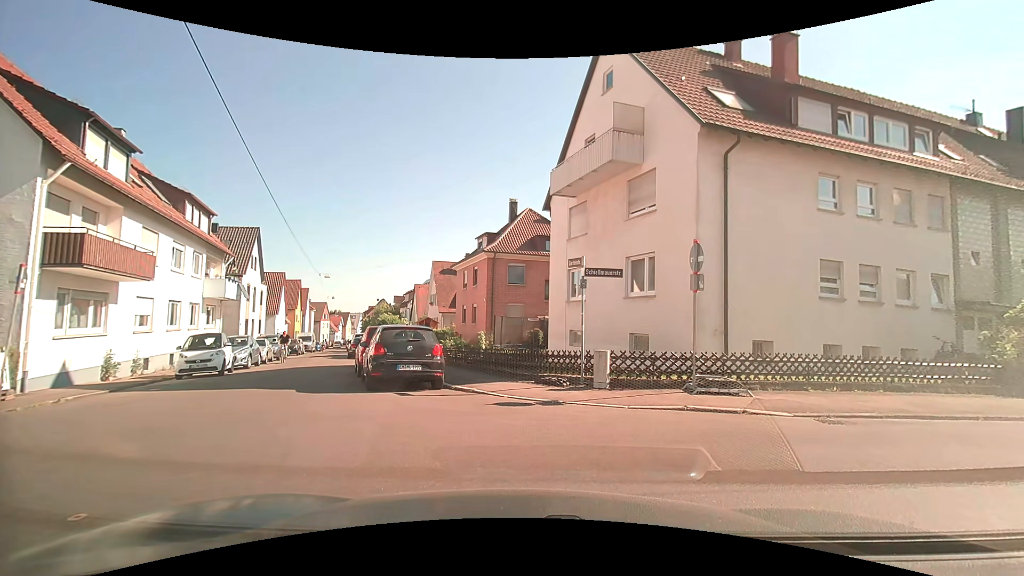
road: residential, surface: asphalt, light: Day
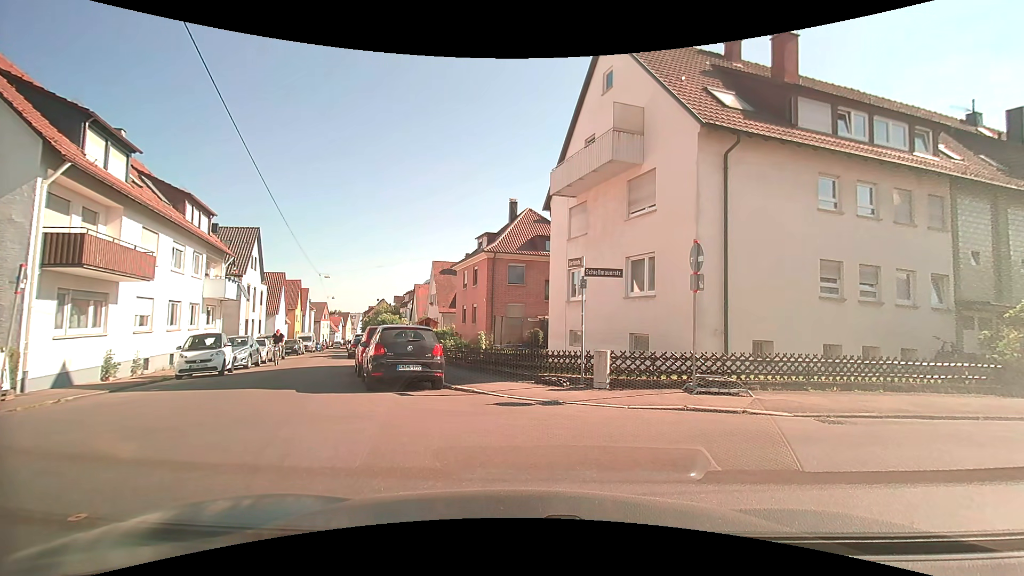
(0.0, 0.0) m; 0°
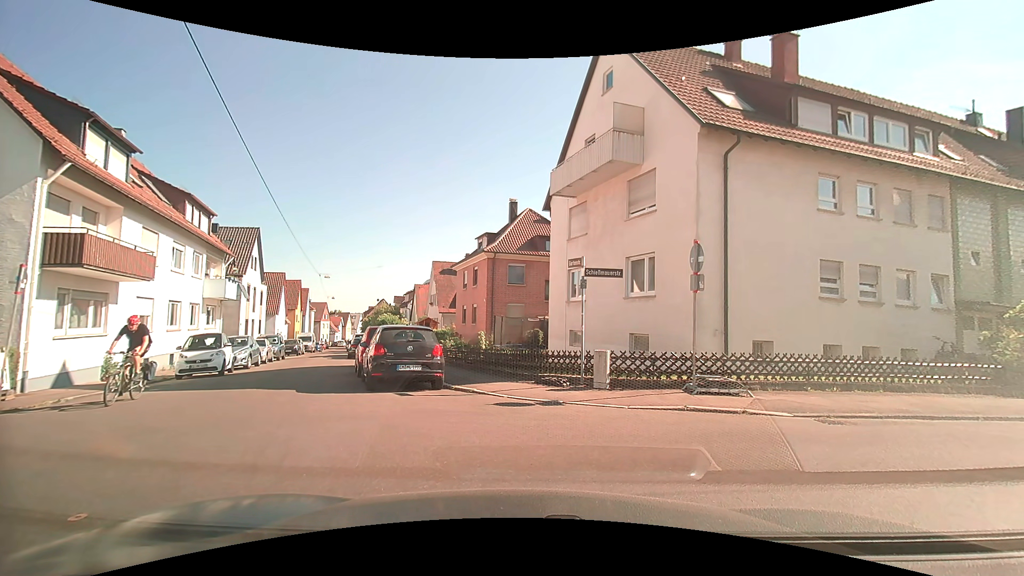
(0.0, 0.0) m; 0°
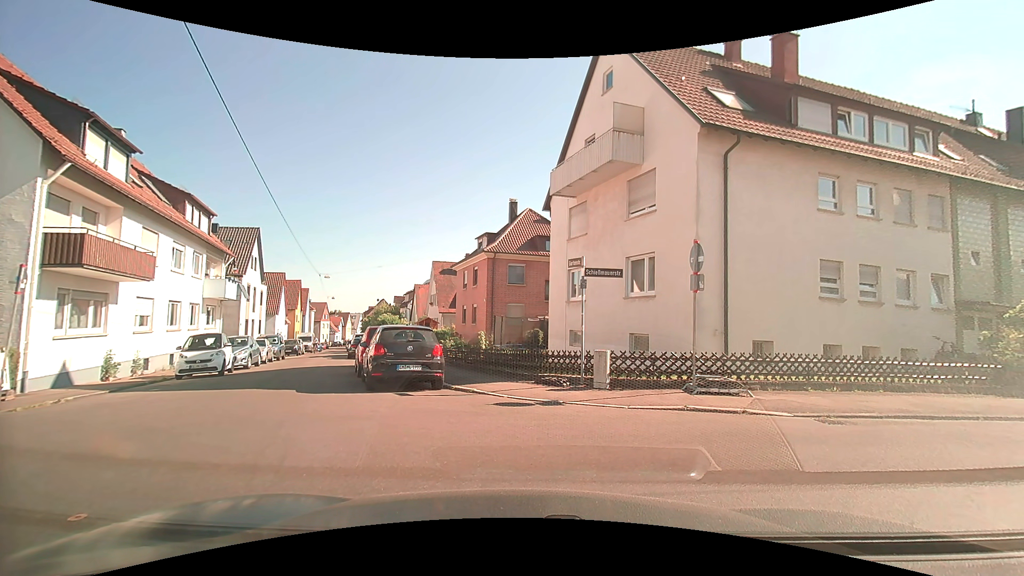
(0.0, 0.0) m; 0°
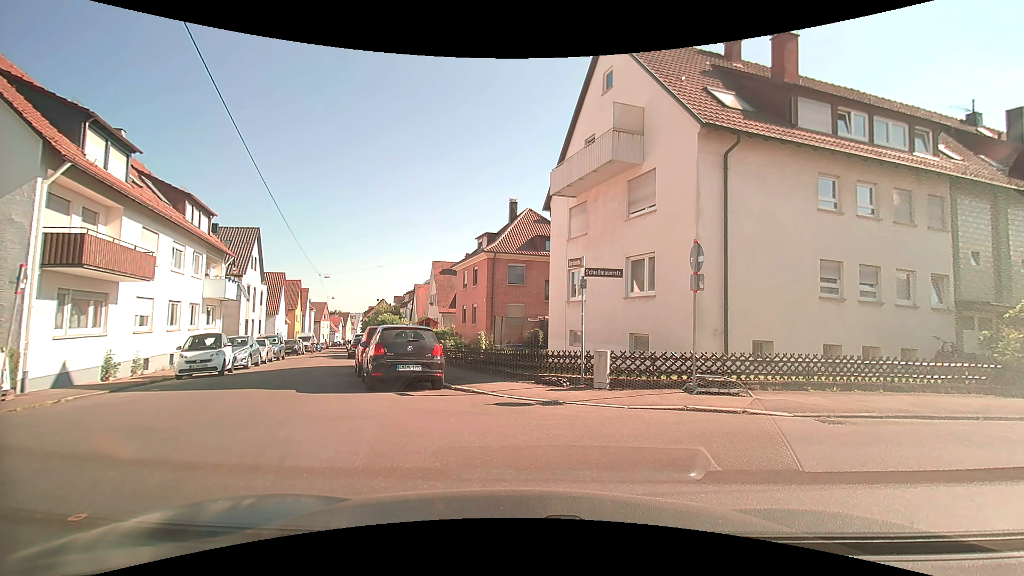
(0.0, 0.0) m; 0°
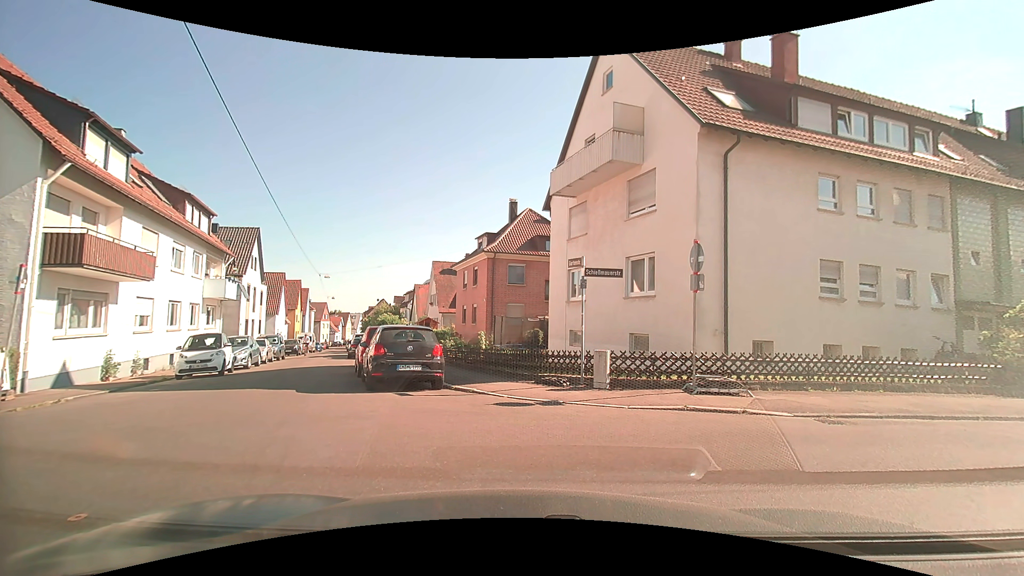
(0.0, 0.0) m; 0°
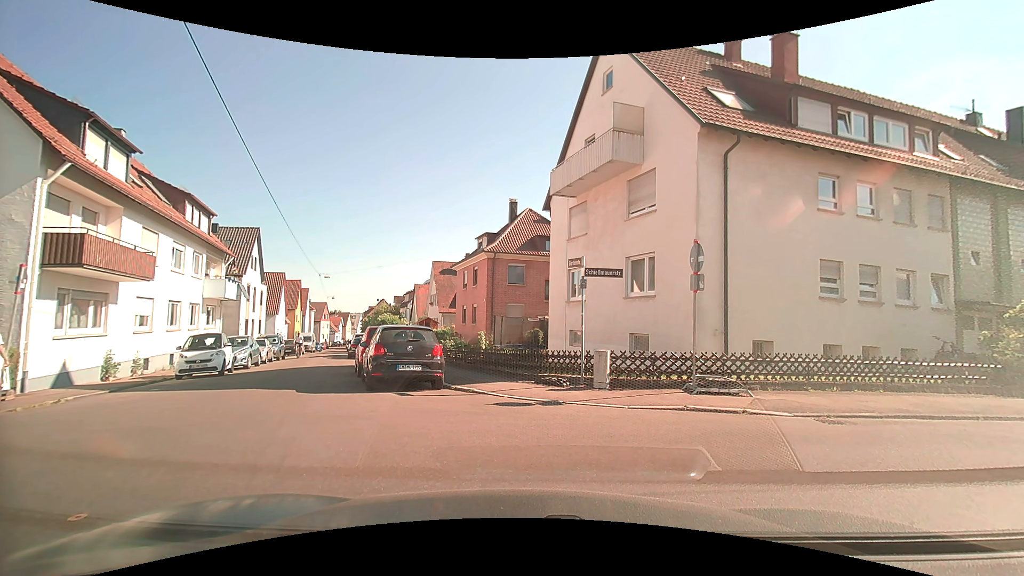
(0.0, 0.0) m; 0°
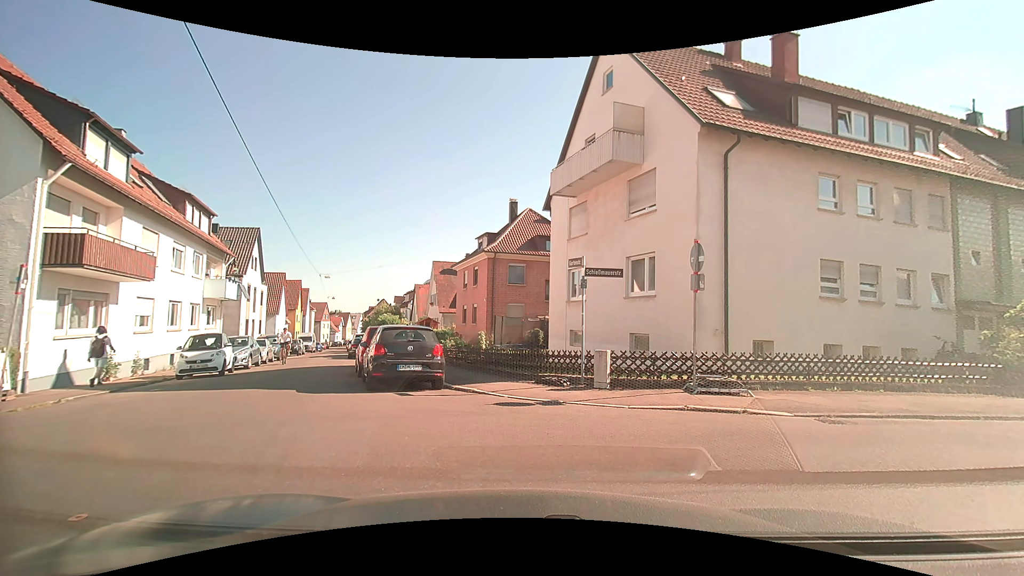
(0.0, 0.0) m; 0°
